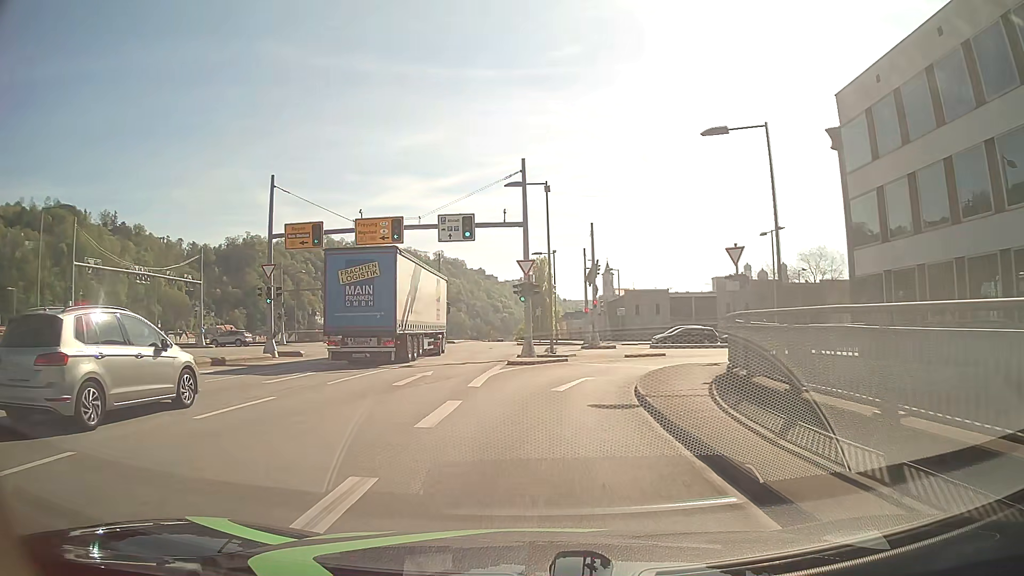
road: primary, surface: asphalt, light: Day
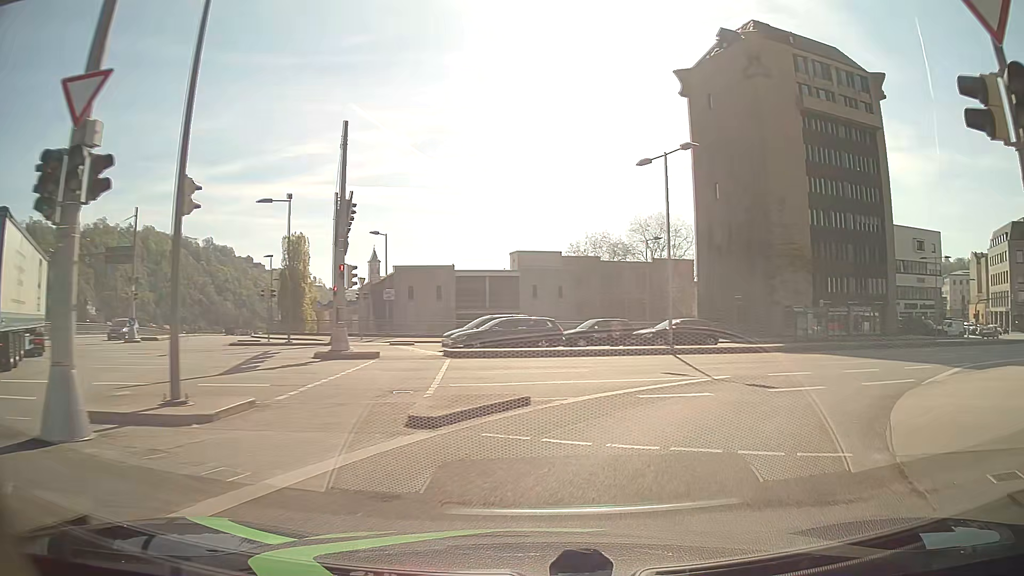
(+1.9, +21.6) m; +19°
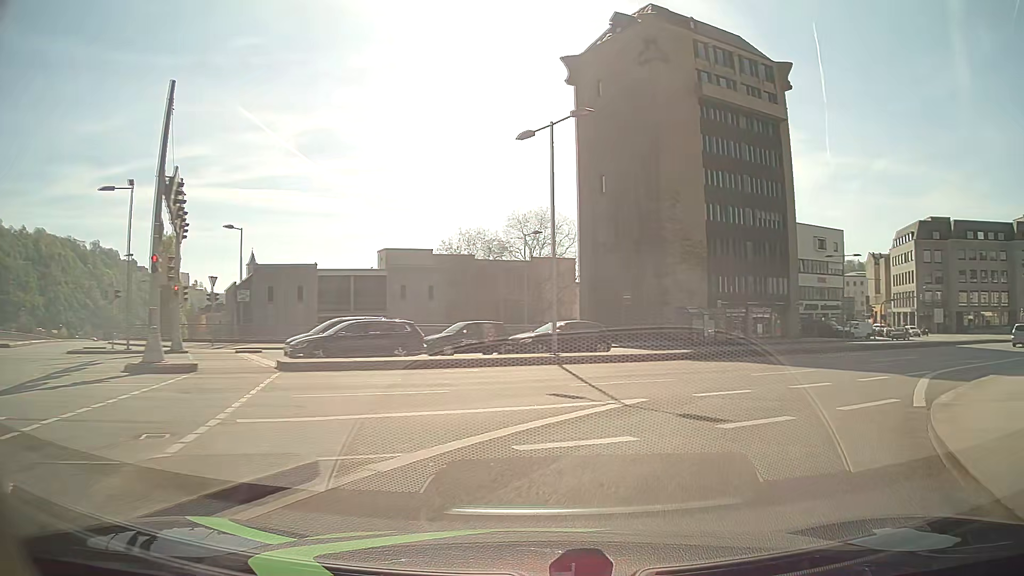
(+0.5, +4.9) m; +10°
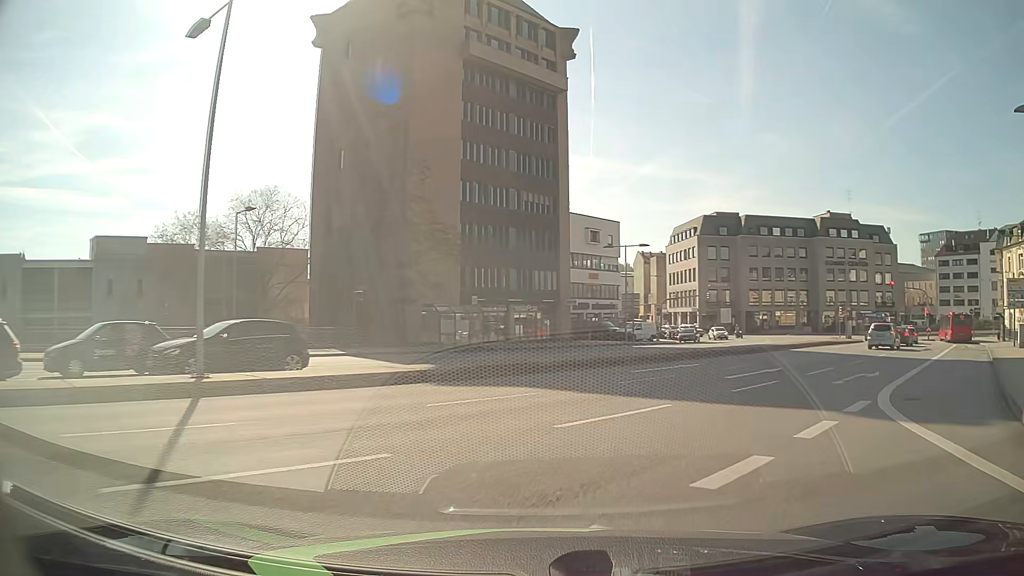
(+2.0, +9.8) m; +24°
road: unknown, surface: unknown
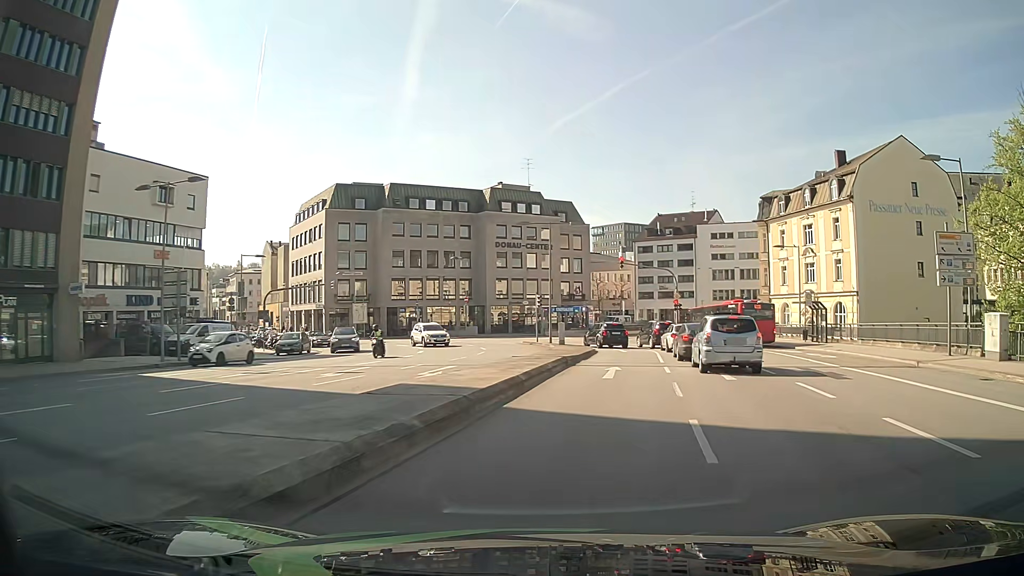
(+7.4, +25.5) m; +29°
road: primary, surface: asphalt
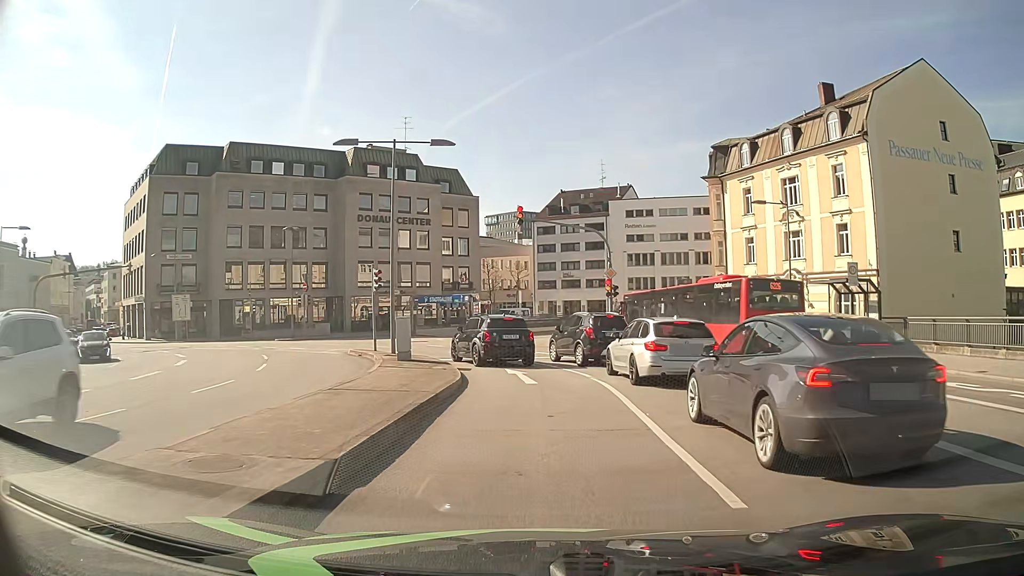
(+2.2, +19.1) m; +9°
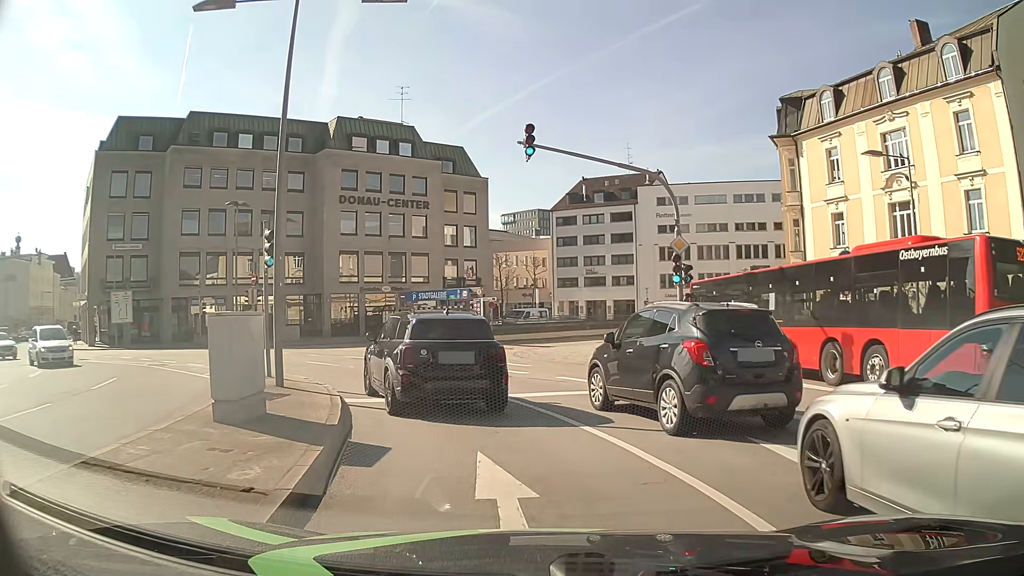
(0.0, +12.0) m; -1°
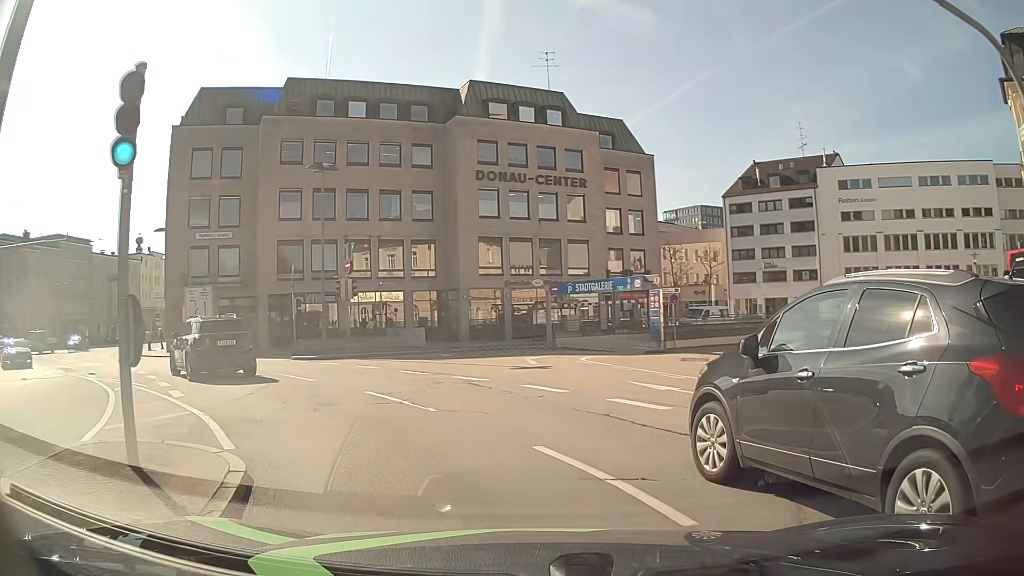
(-1.2, +10.4) m; -14°
(-2, +10) (-8, +18) (-15, +25) (-23, +32) (-30, +38) (-37, +45) (-41, +54) (-45, +64) (-49, +73) (-53, +82) m
